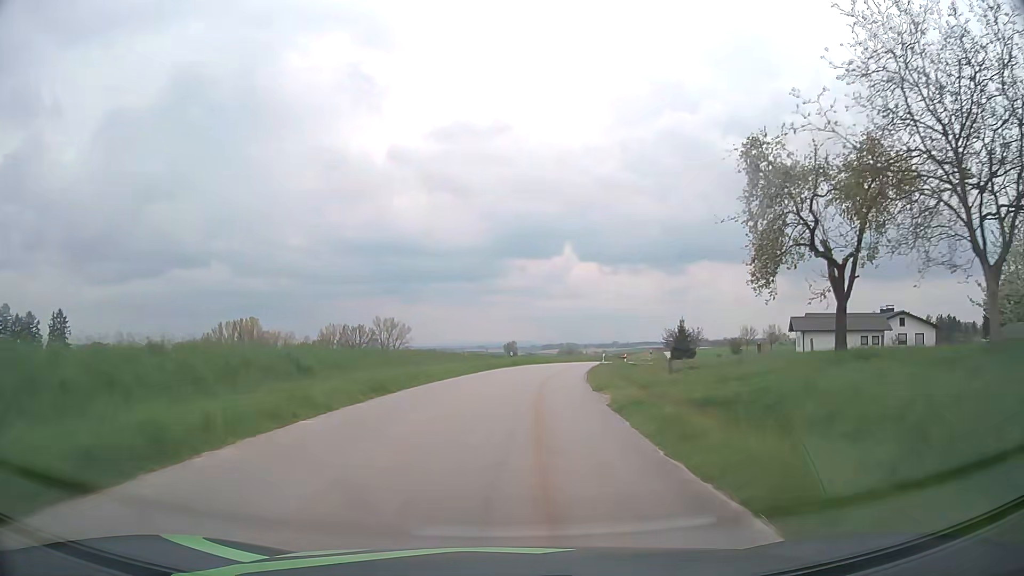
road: tertiary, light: Day
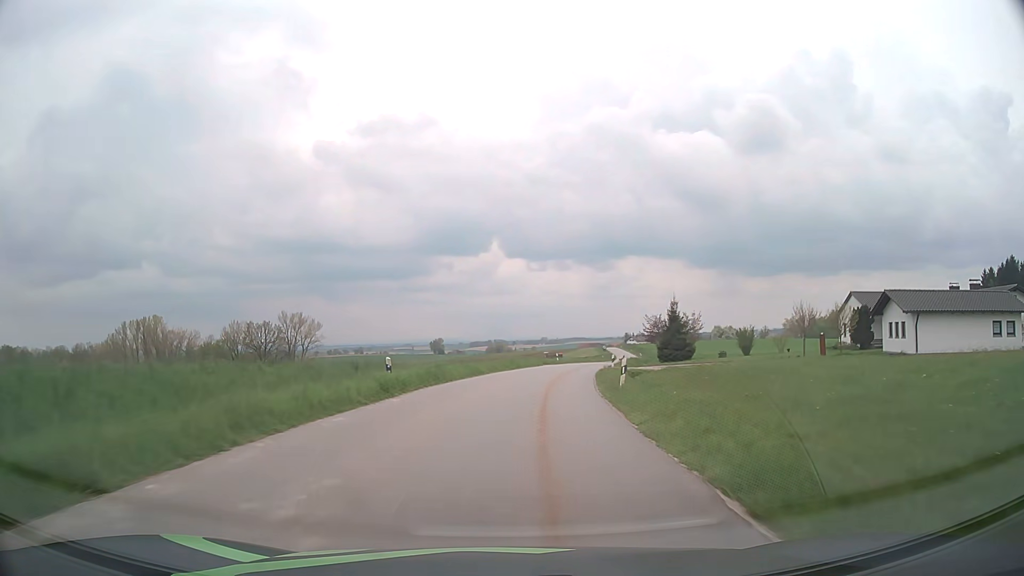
(+1.8, +30.4) m; +6°
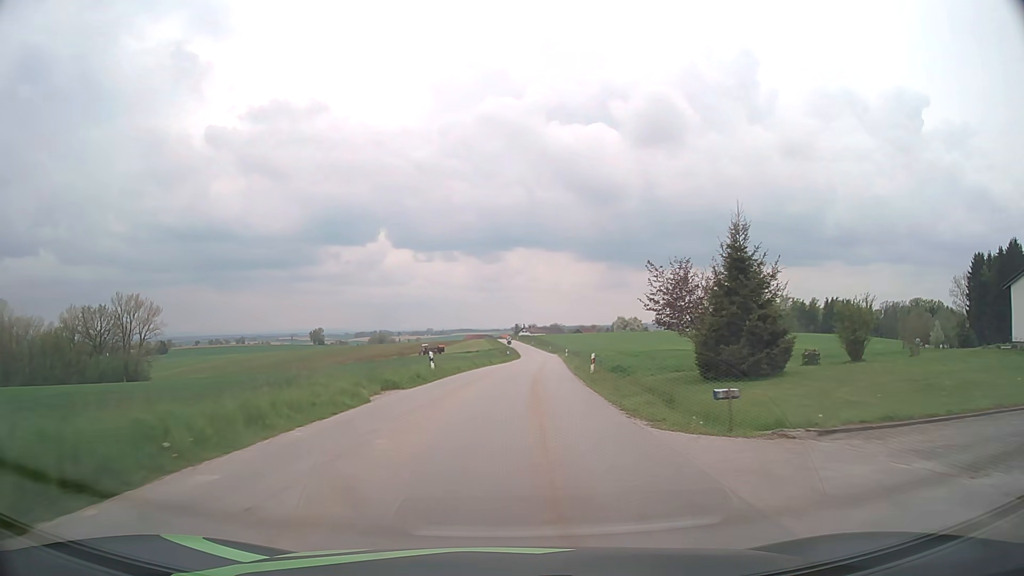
(+3.3, +40.9) m; +10°
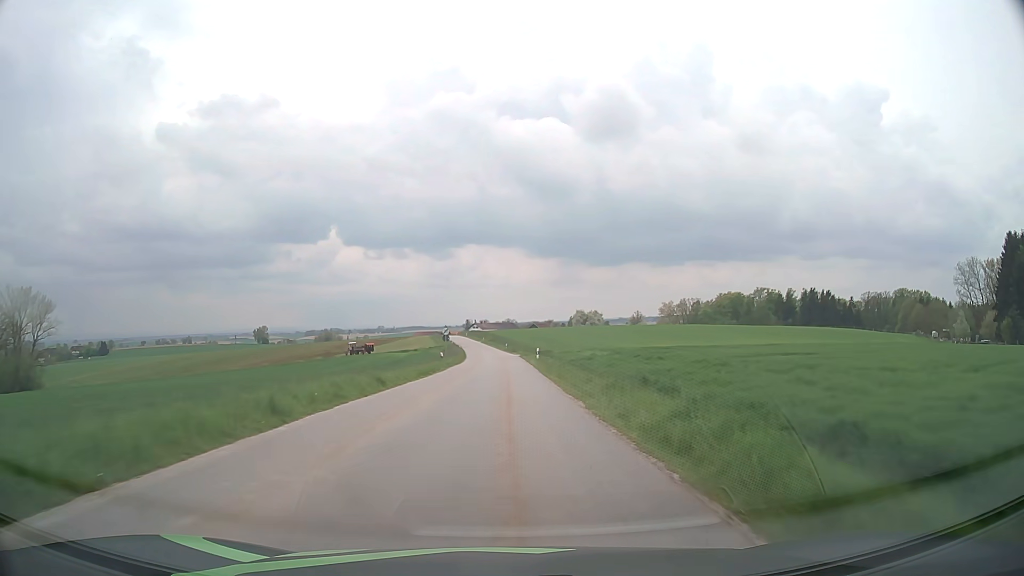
(+1.4, +30.8) m; +4°
(0, +10) (0, +20) (0, +30) (0, +40) (0, +50) (0, +60) (-1, +70) (-1, +80) (-2, +90) (-2, +100) m
